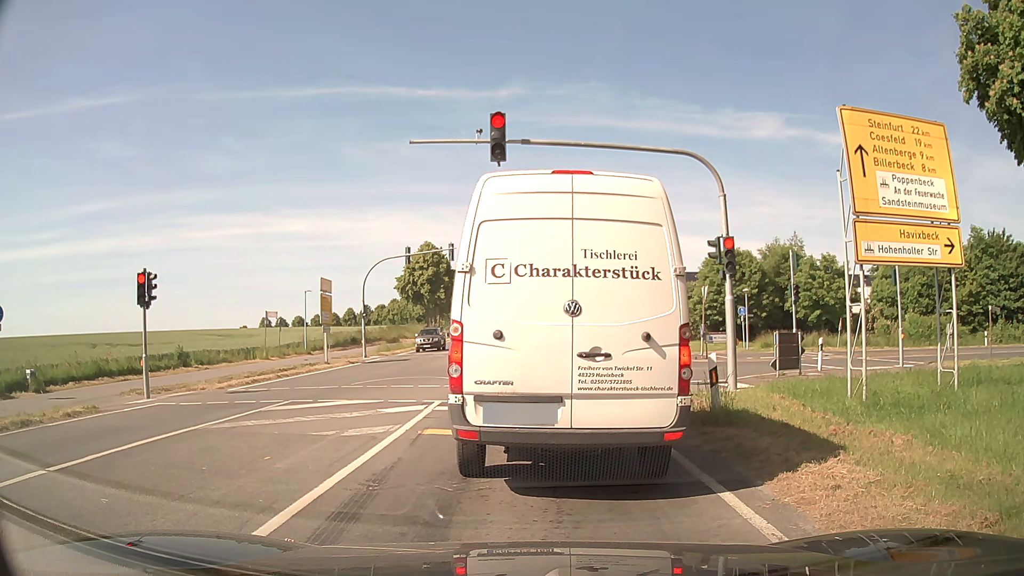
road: secondary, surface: asphalt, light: Day
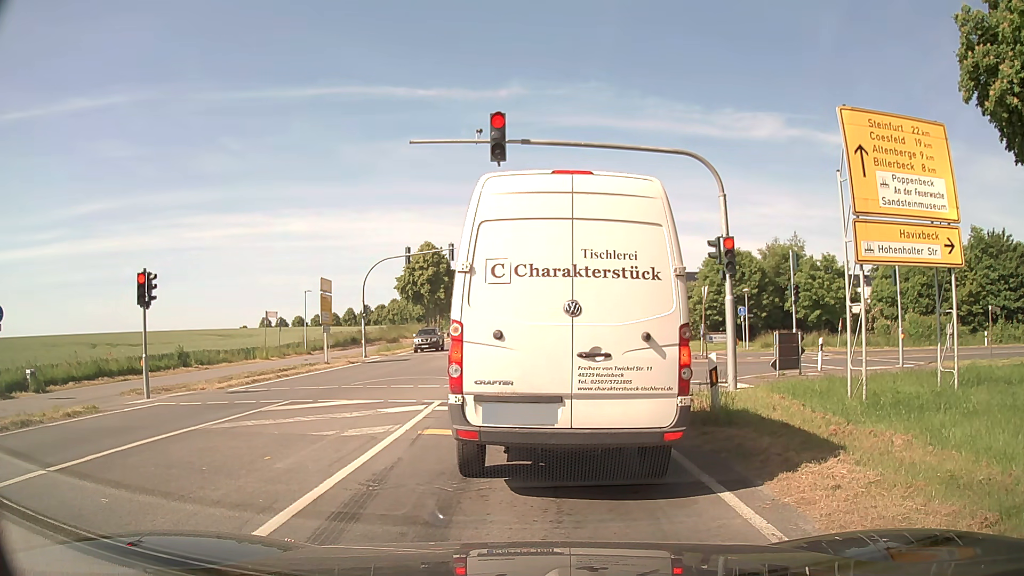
(0.0, 0.0) m; 0°
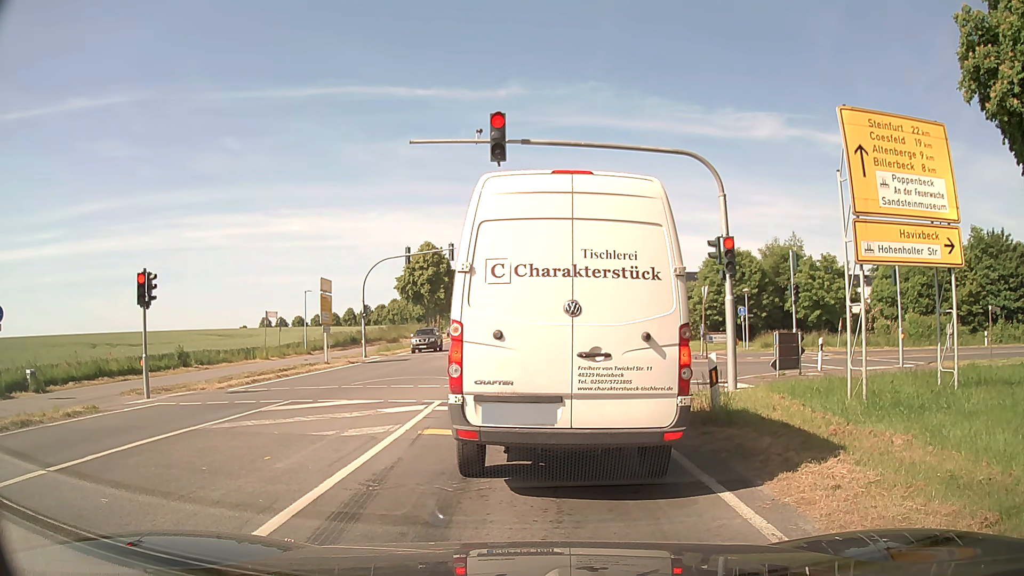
(0.0, 0.0) m; 0°
